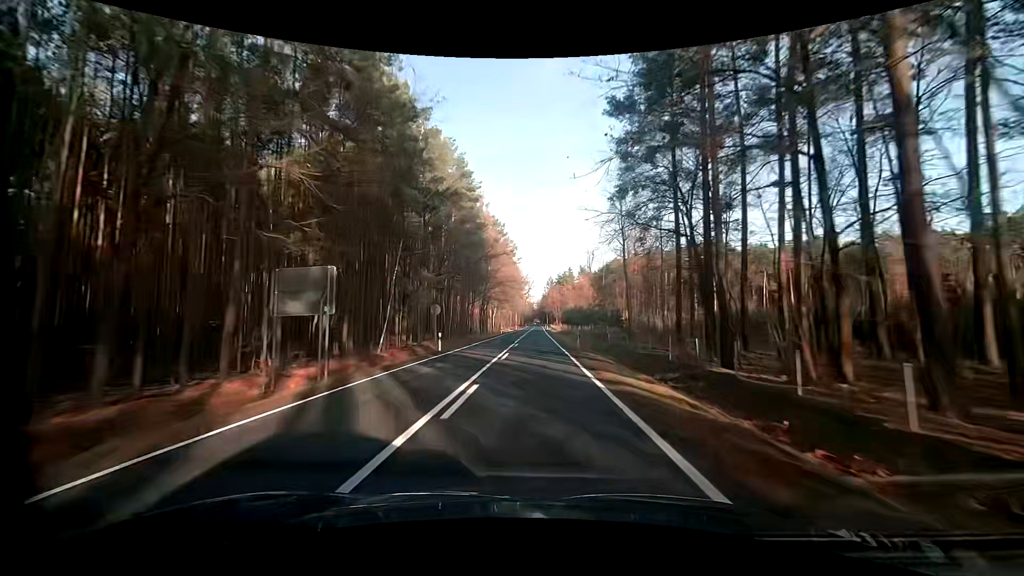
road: primary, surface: asphalt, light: Day
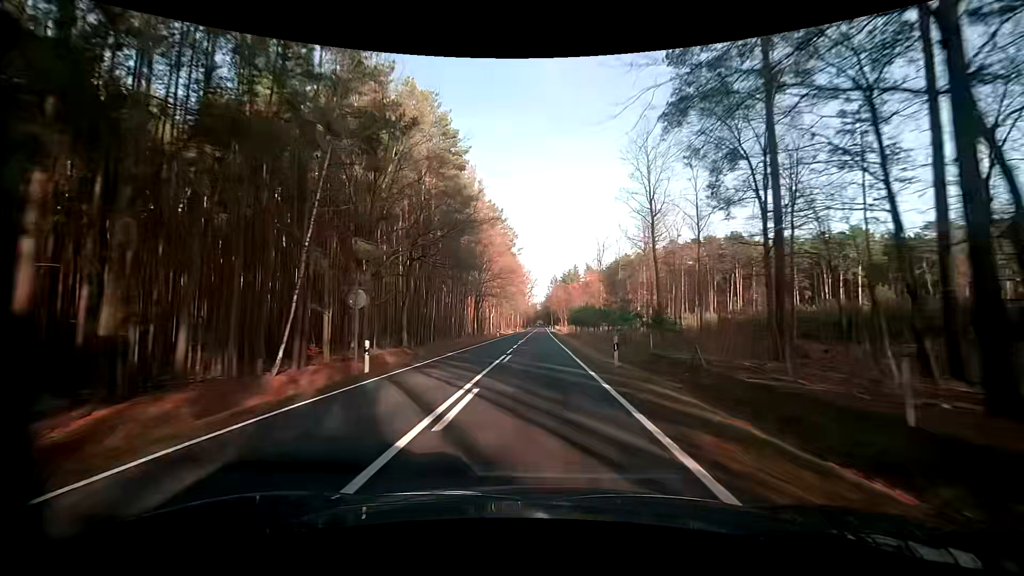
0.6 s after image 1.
(0.0, +13.1) m; 0°
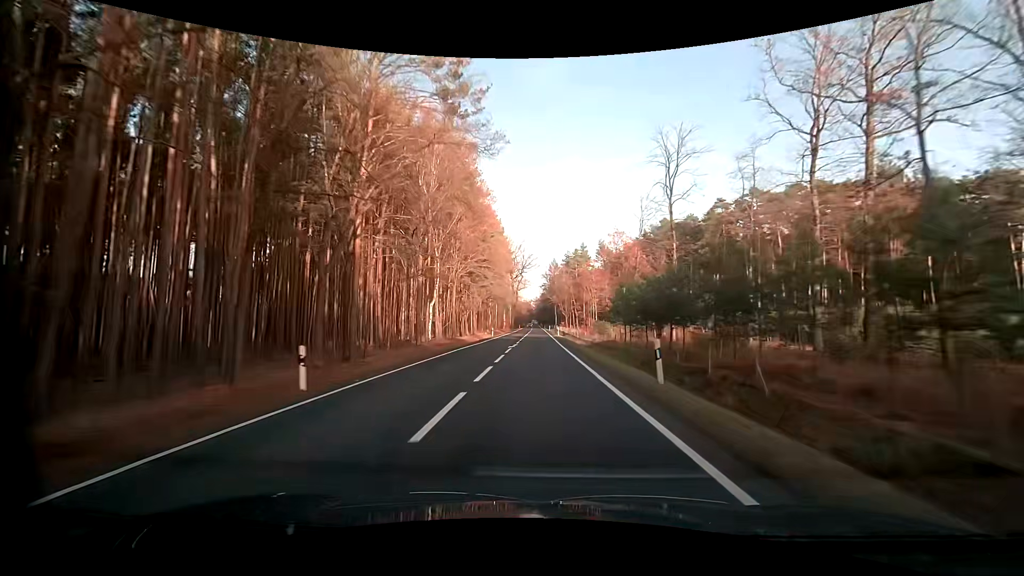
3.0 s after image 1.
(+0.3, +55.2) m; +1°
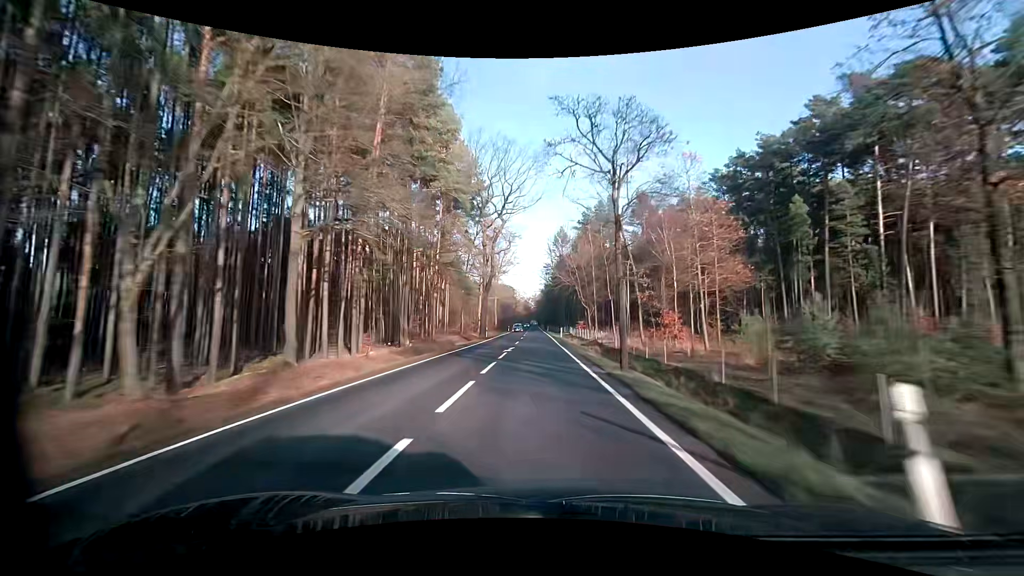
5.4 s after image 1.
(+0.1, +58.4) m; 0°
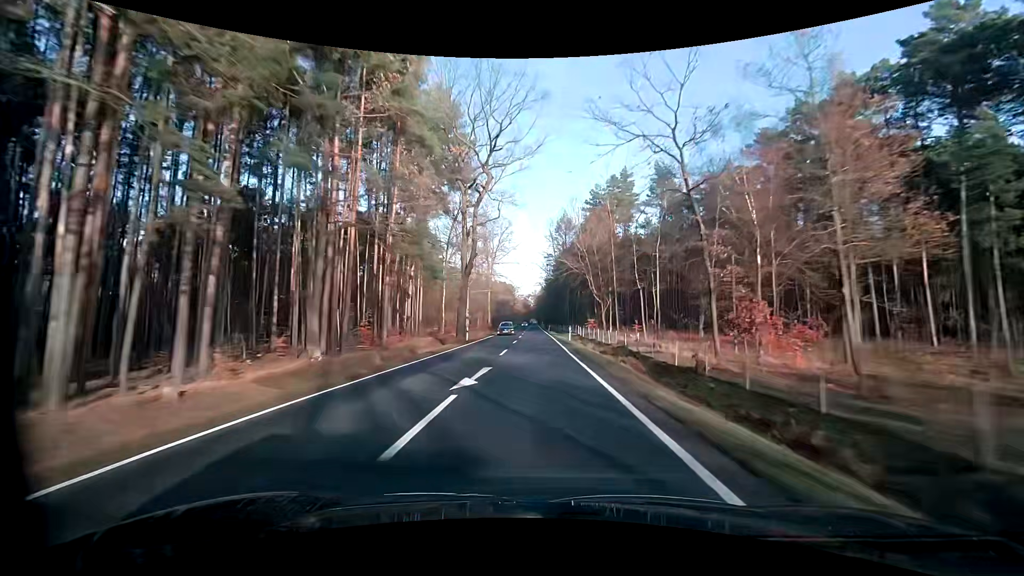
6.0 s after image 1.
(0.0, +14.9) m; 0°
